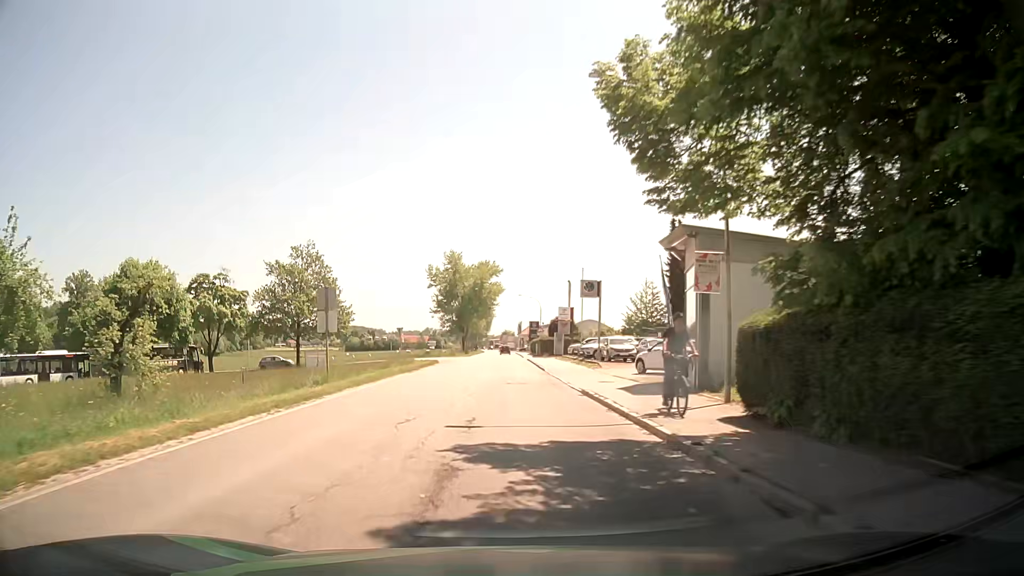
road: secondary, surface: asphalt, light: Day
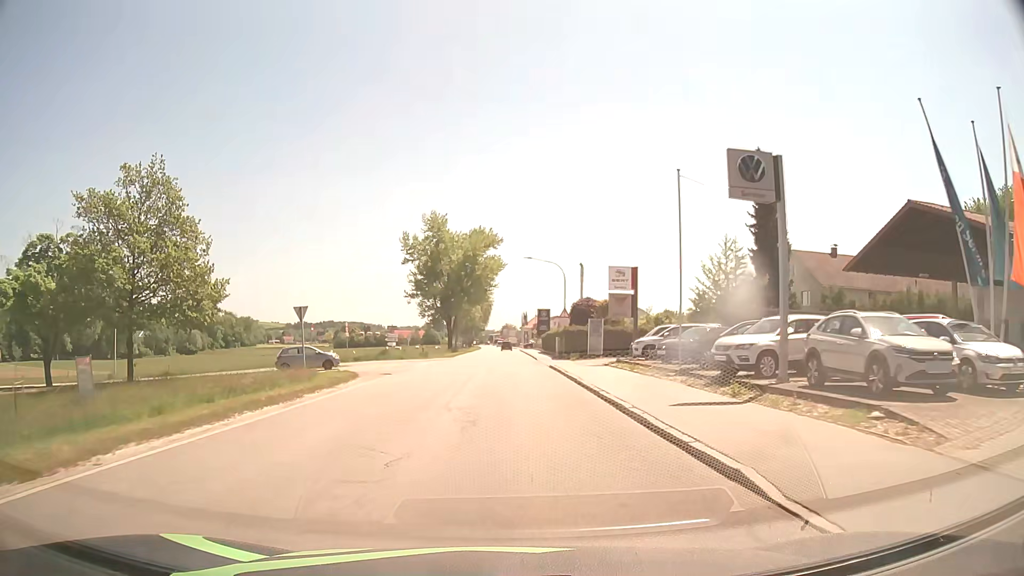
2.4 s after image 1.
(0.0, +30.6) m; 0°
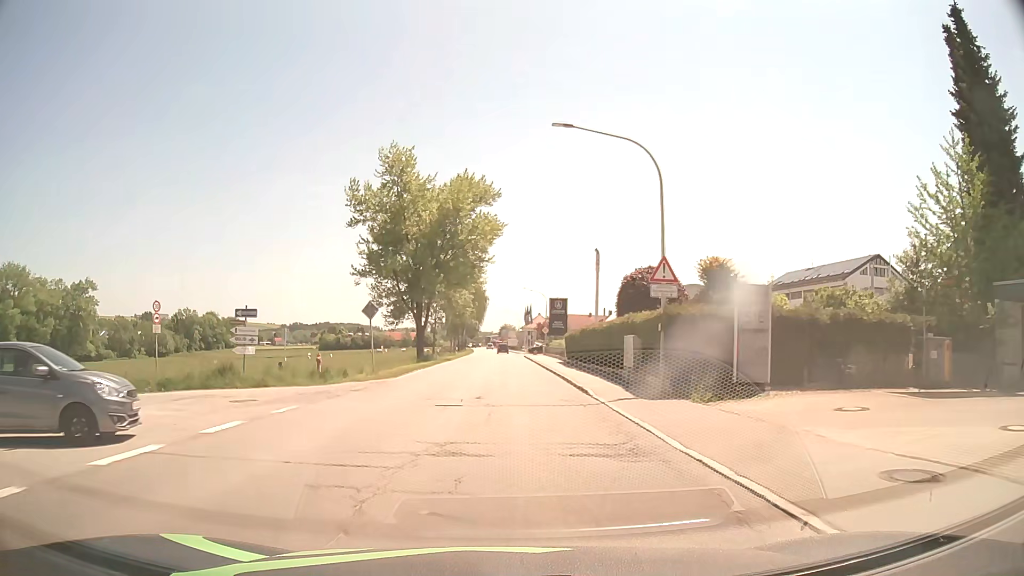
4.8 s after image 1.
(0.0, +30.6) m; 0°
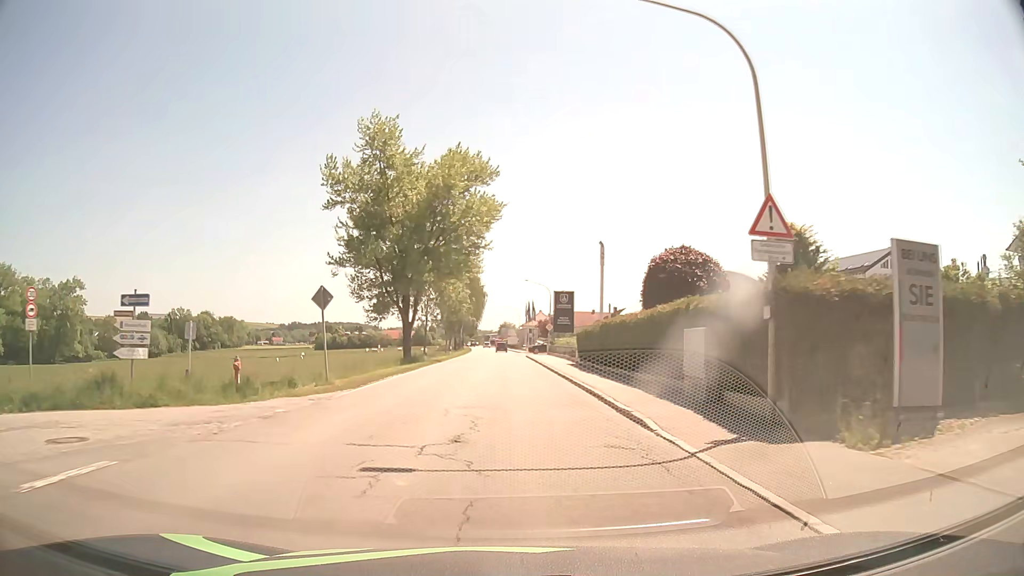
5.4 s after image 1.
(0.0, +7.6) m; 0°
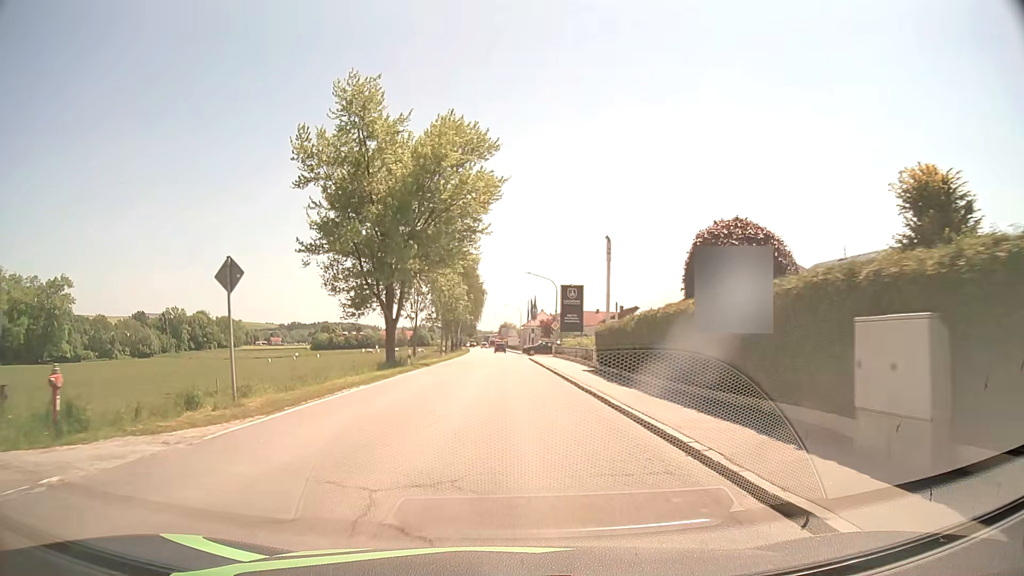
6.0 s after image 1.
(0.0, +7.6) m; 0°
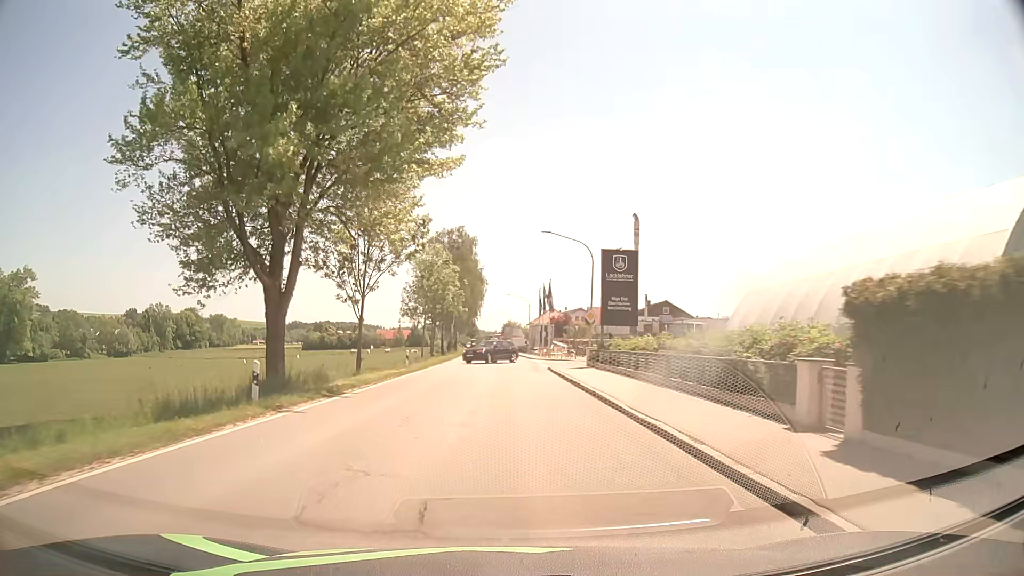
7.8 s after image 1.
(0.0, +22.9) m; 0°
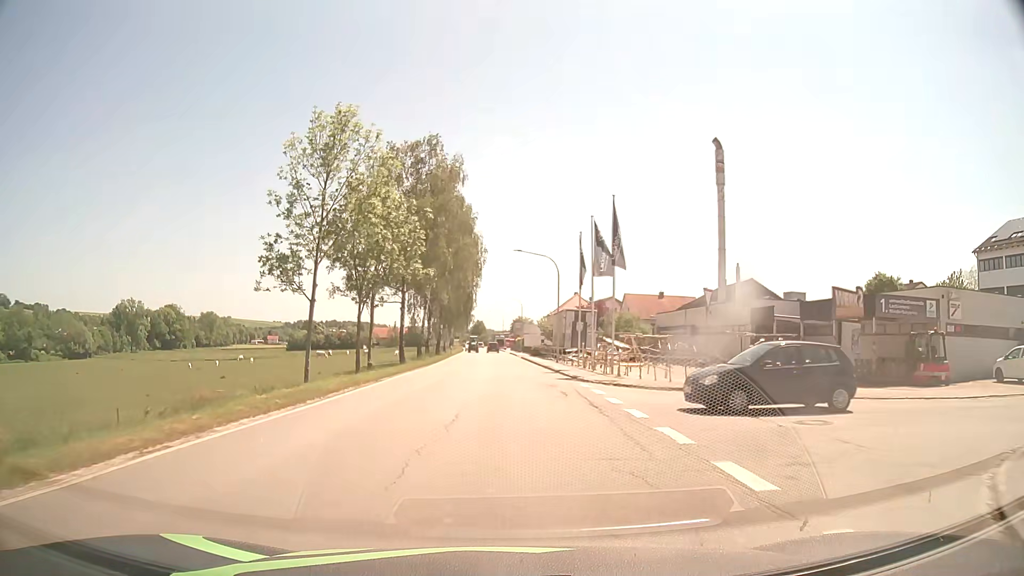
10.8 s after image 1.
(+0.3, +38.3) m; -1°
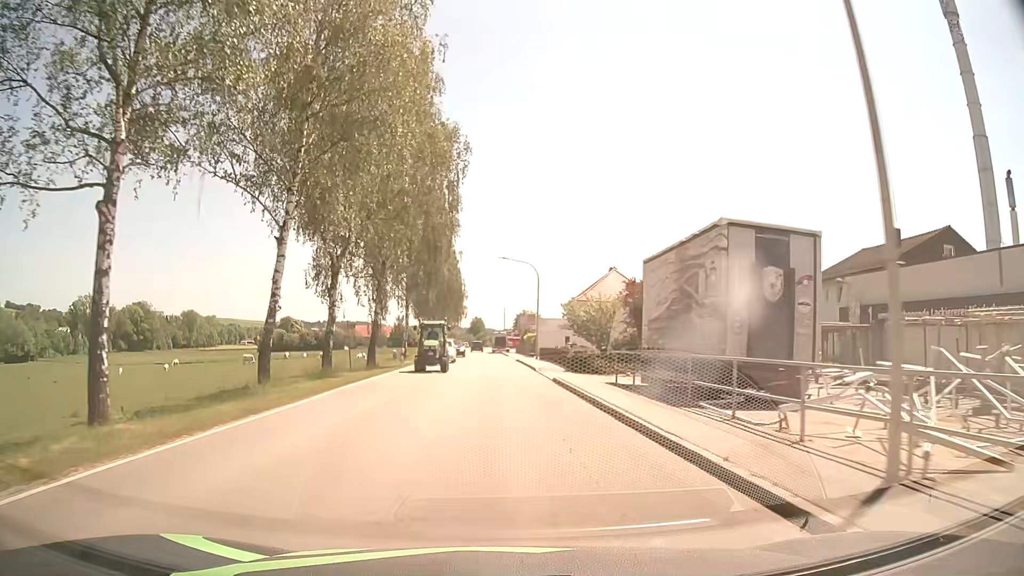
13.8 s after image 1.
(-0.3, +38.3) m; 0°
(0, +10) (0, +20) (-1, +30) (-1, +40) (-2, +50) (-2, +60) (-3, +70) (-4, +80) (-5, +90) (-5, +100) m
